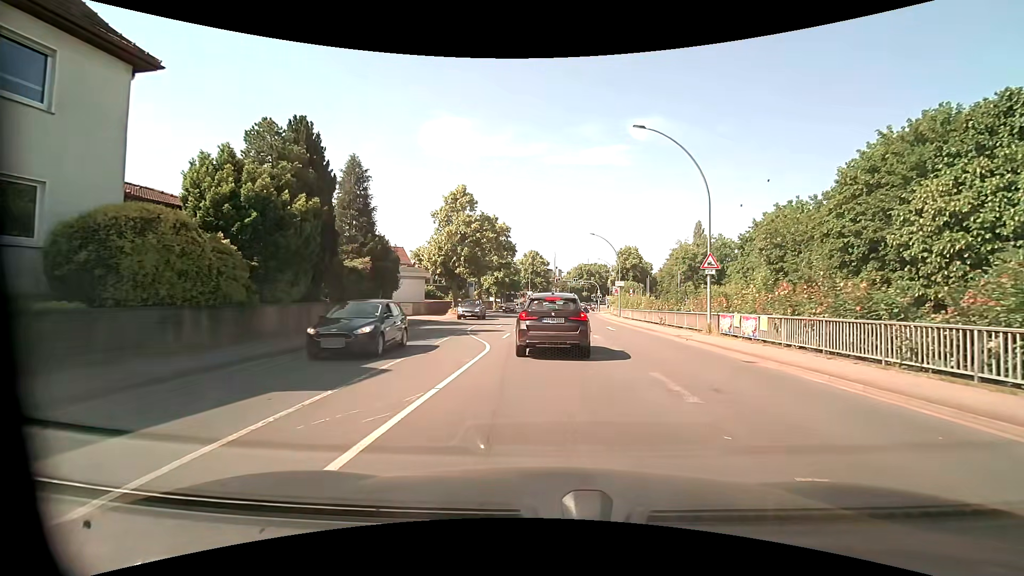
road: primary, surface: asphalt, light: Day
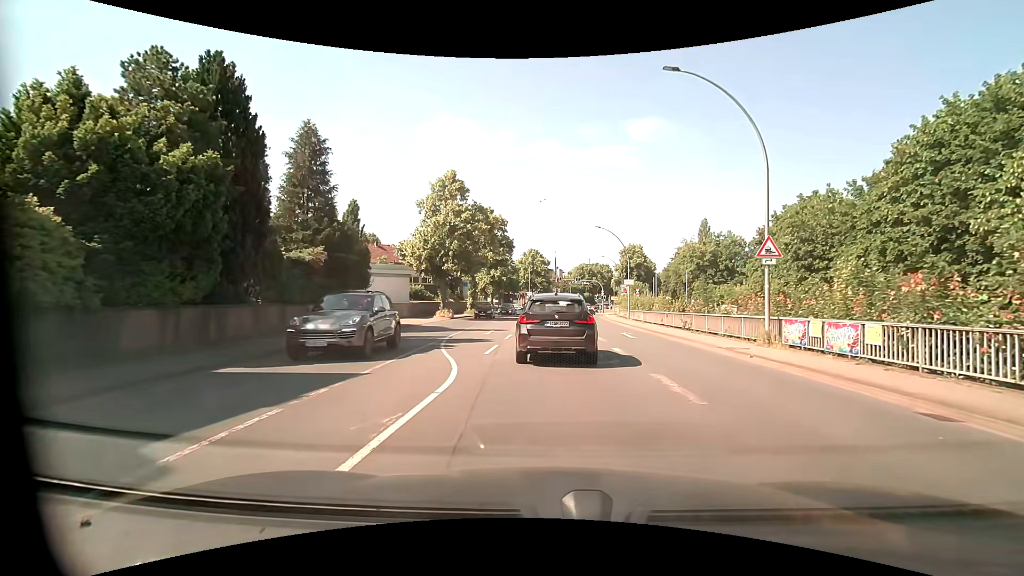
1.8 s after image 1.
(0.0, +5.8) m; +1°
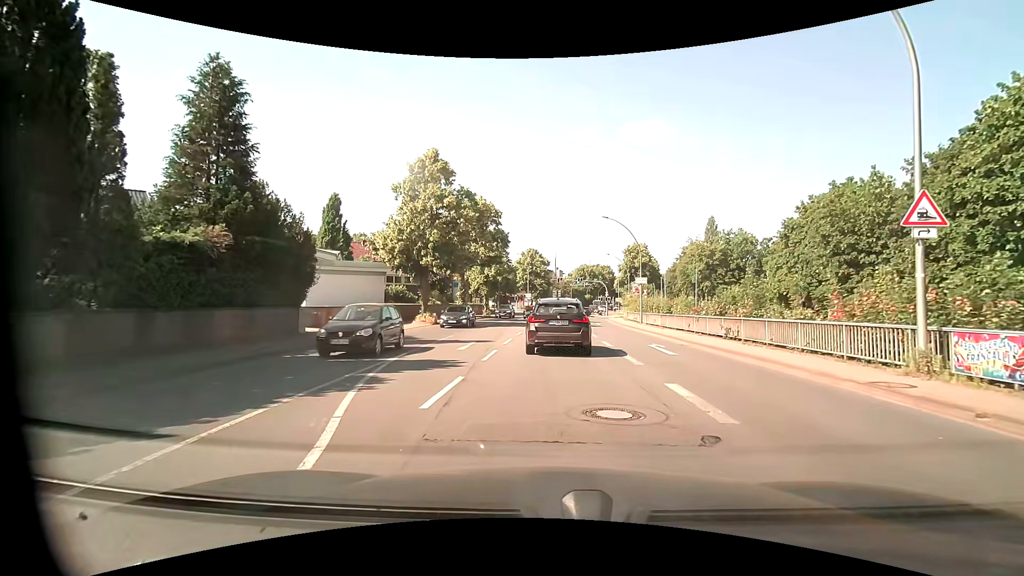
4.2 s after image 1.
(-0.1, +7.0) m; 0°
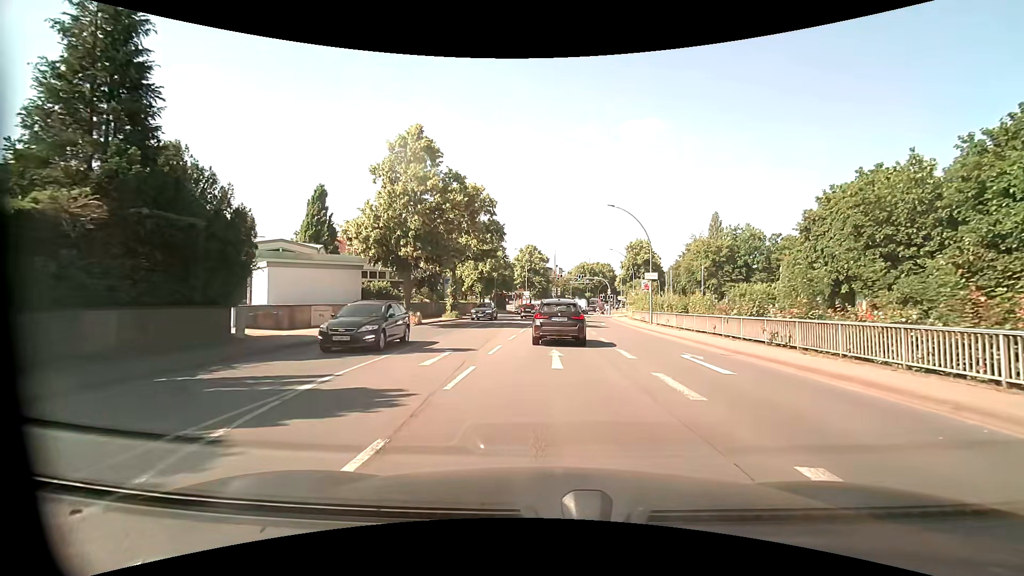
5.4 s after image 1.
(0.0, +4.8) m; 0°
(0, +10) (0, +20) (0, +30) (0, +40) (+1, +50) (+2, +60) (+3, +70) (+4, +80) (+5, +90) (+7, +100) m
